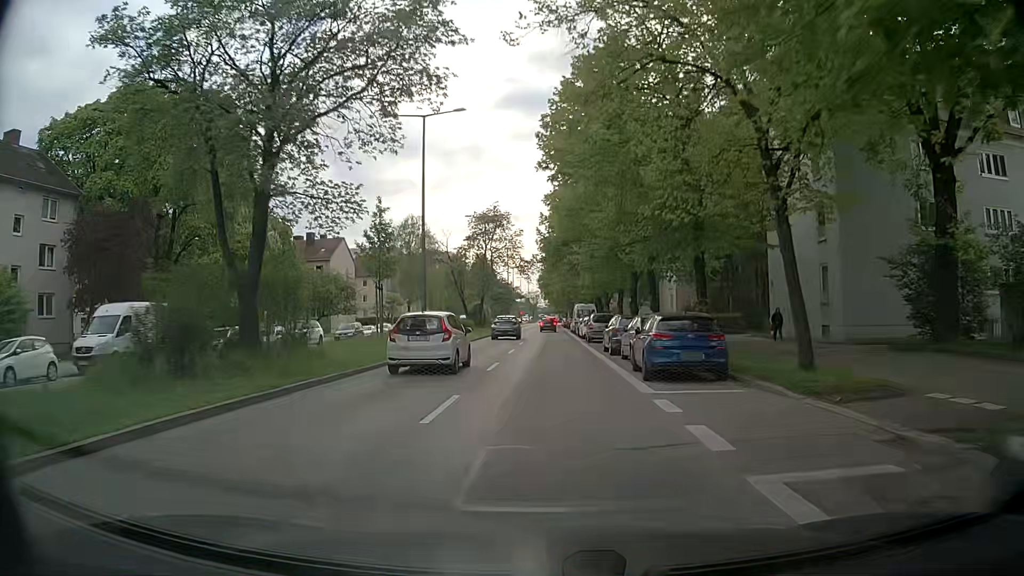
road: secondary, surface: asphalt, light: Day
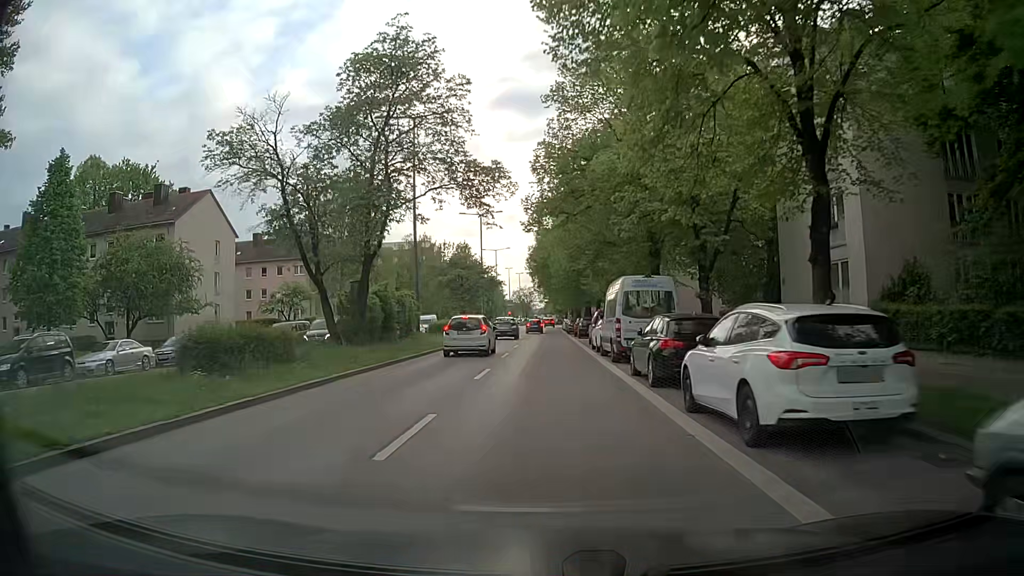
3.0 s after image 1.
(+0.1, +37.8) m; +1°
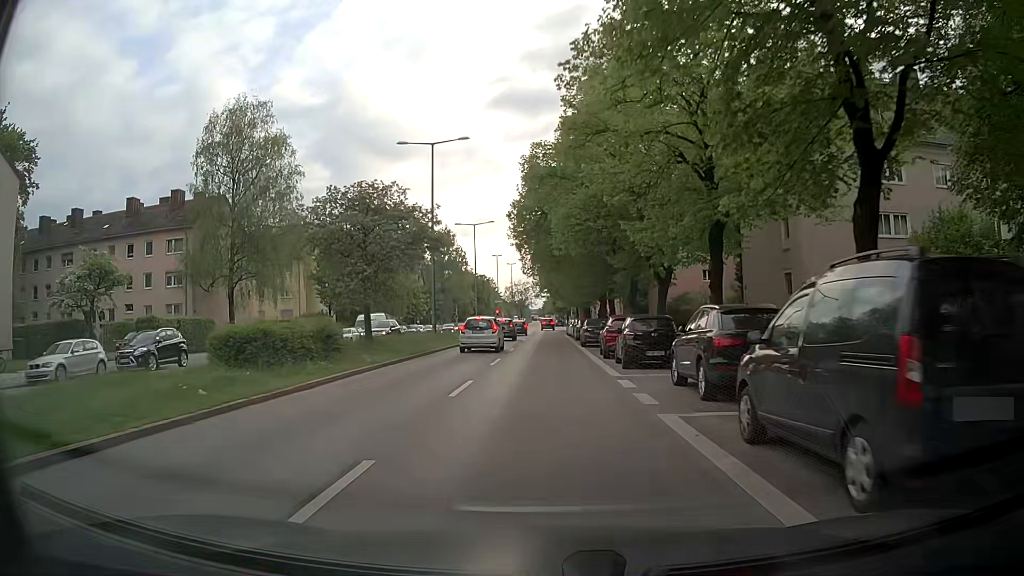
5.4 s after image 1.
(-0.3, +29.6) m; -1°
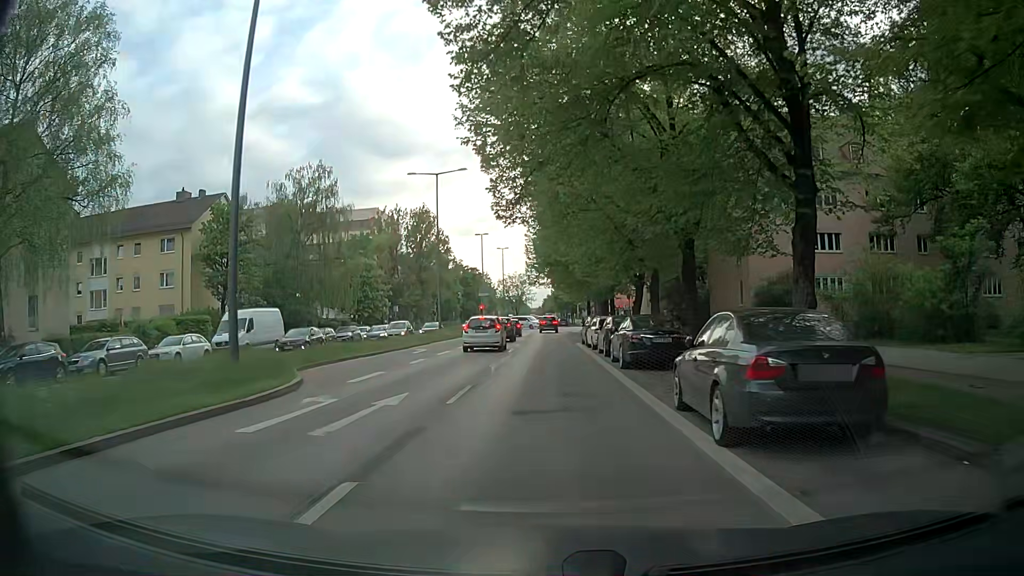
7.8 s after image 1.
(0.0, +27.3) m; 0°
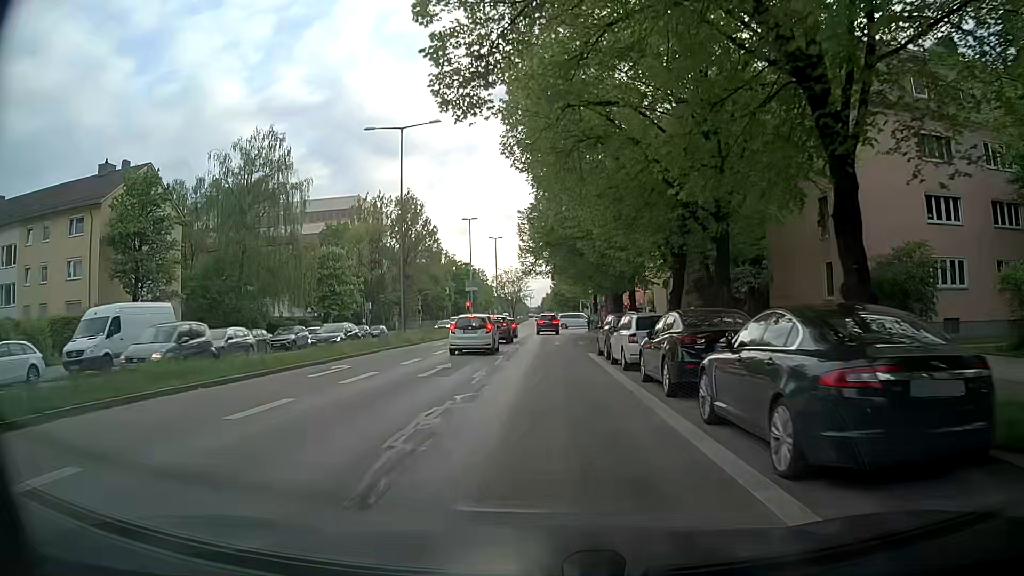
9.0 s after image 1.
(+0.1, +12.6) m; +2°
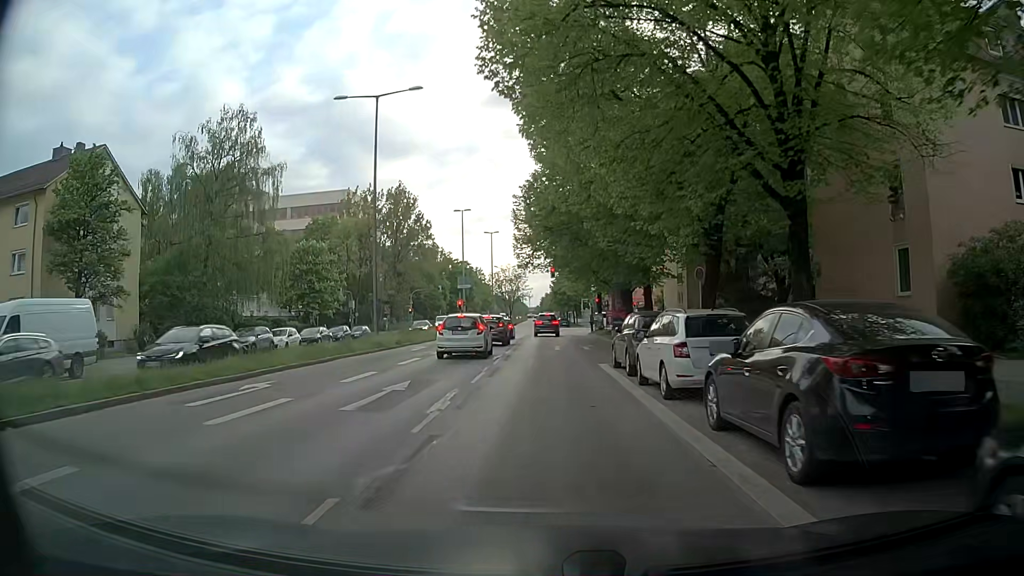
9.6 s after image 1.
(-0.2, +6.0) m; -1°
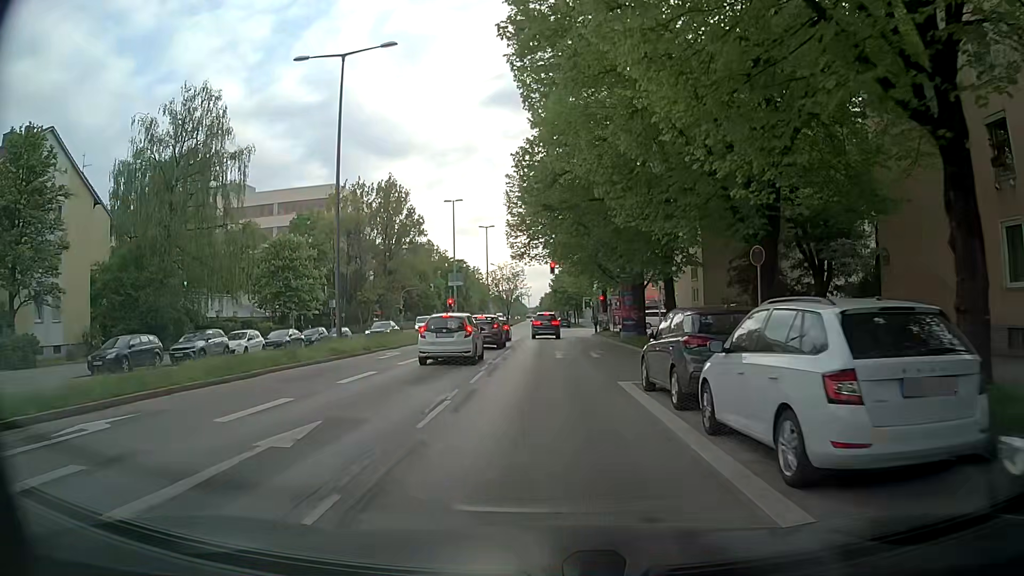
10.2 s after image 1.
(0.0, +5.9) m; 0°
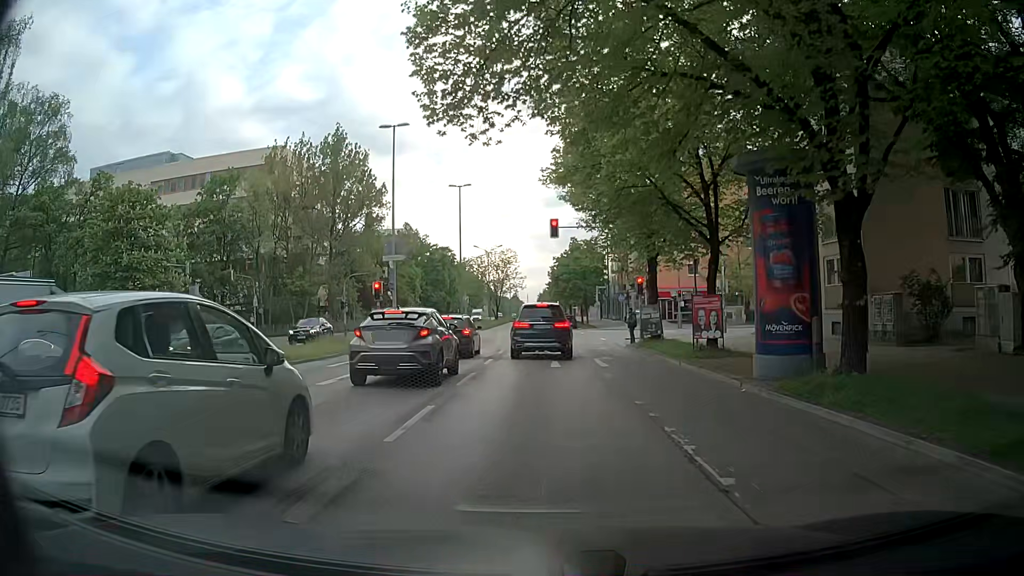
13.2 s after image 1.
(-0.2, +24.6) m; -2°
